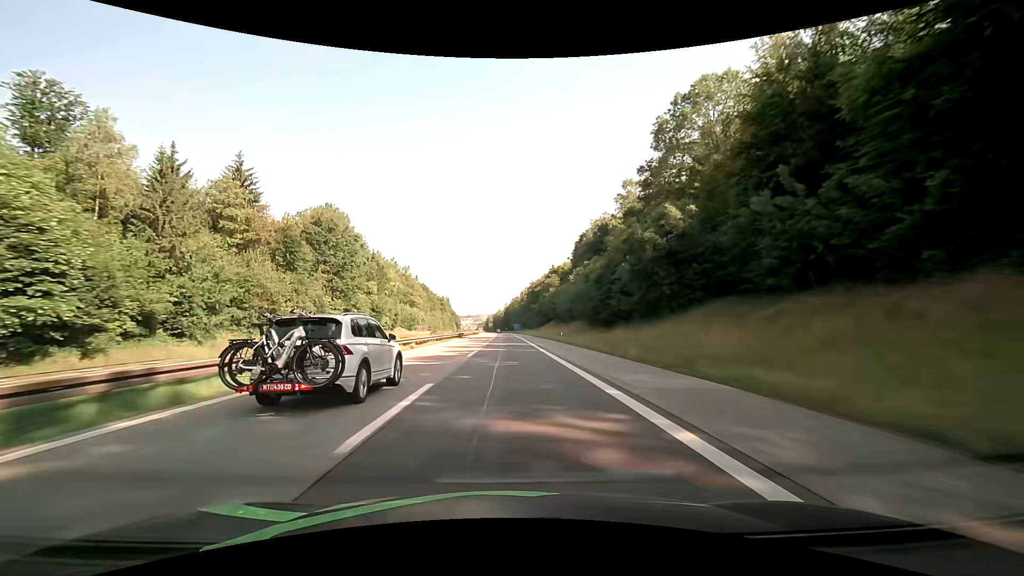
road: motorway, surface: asphalt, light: Day
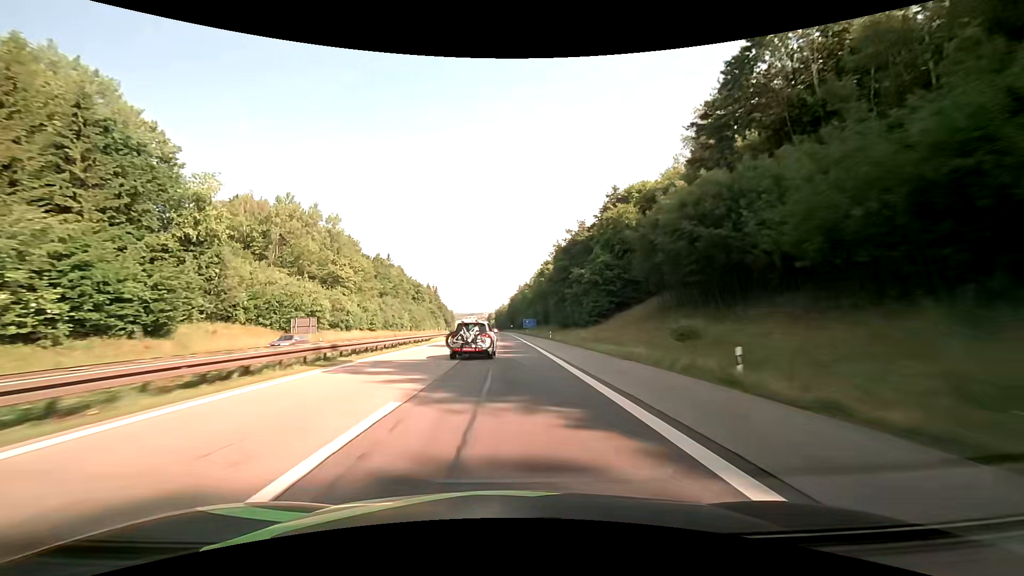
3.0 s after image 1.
(-0.8, +92.9) m; -1°
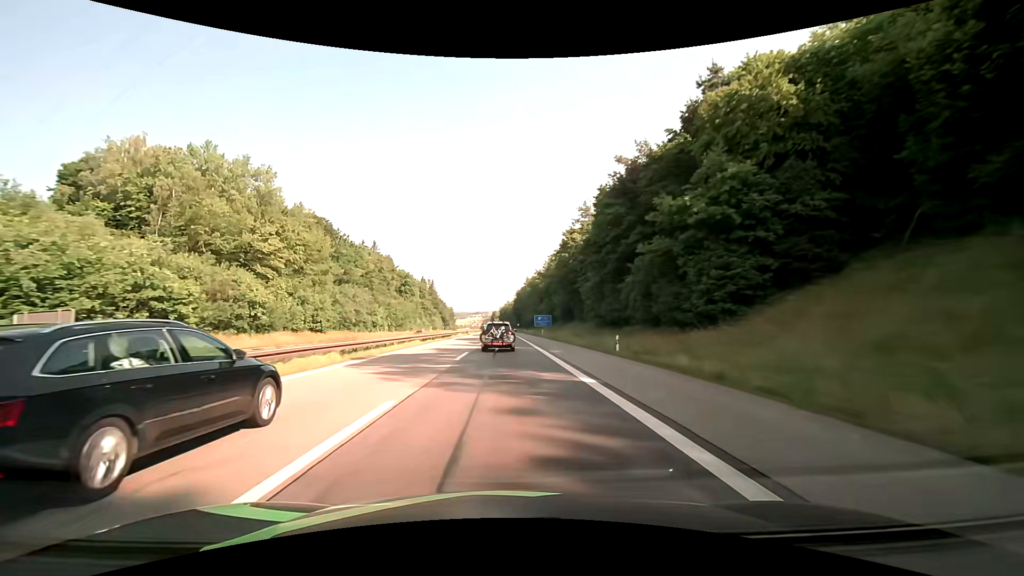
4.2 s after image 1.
(0.0, +35.9) m; 0°
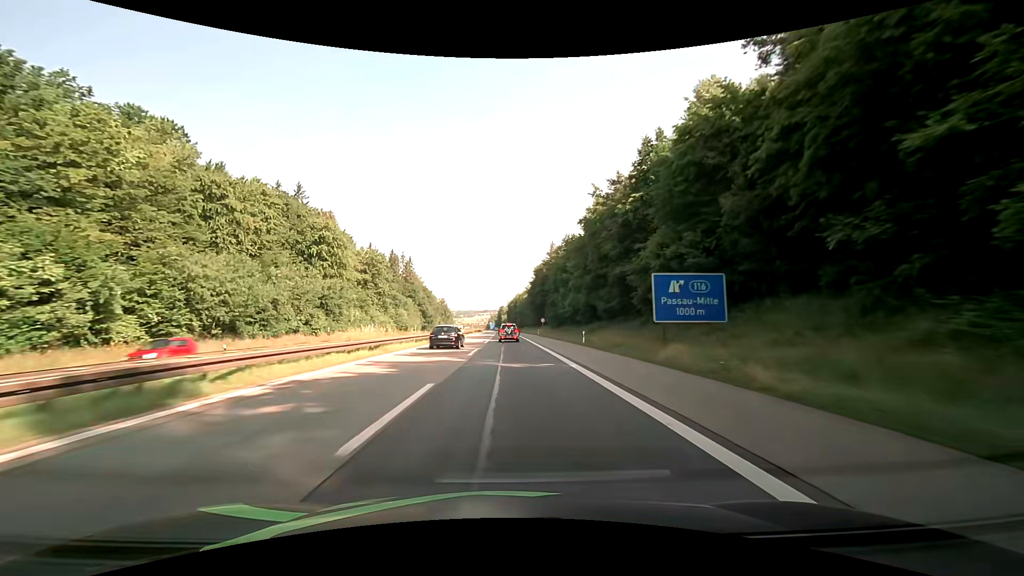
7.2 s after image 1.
(-1.2, +86.8) m; -1°
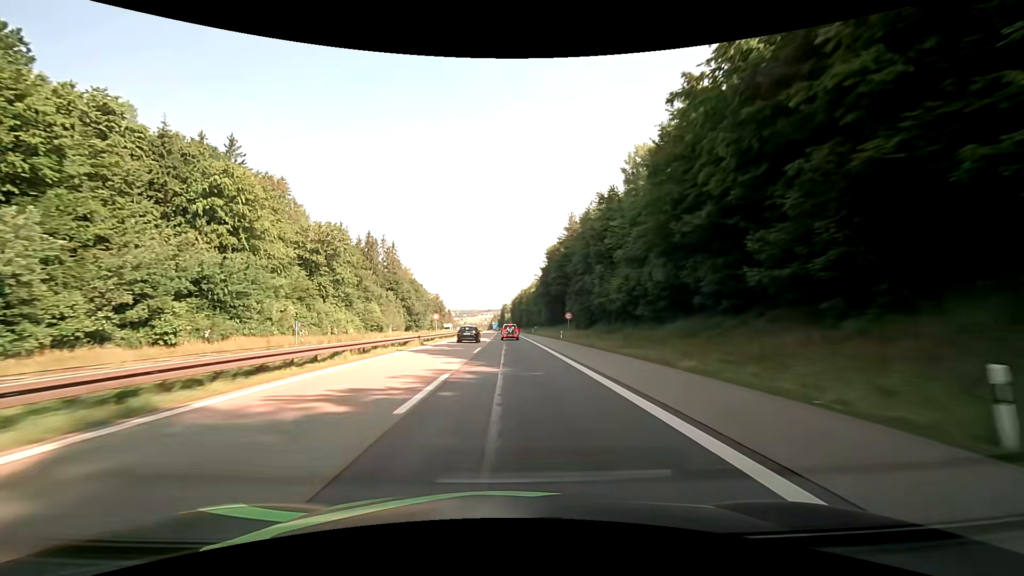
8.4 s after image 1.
(0.0, +33.6) m; 0°
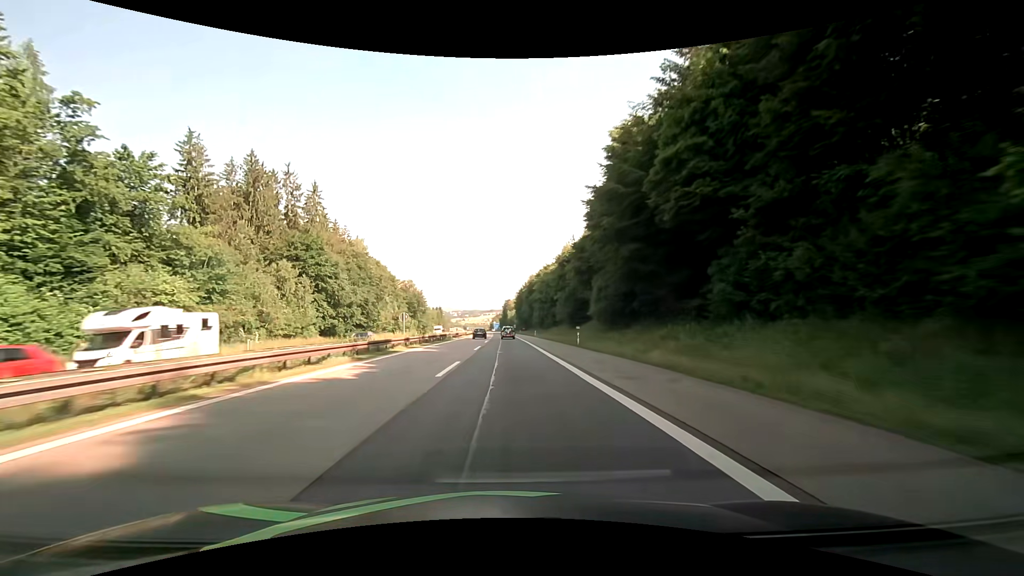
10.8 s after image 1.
(-0.2, +66.3) m; 0°
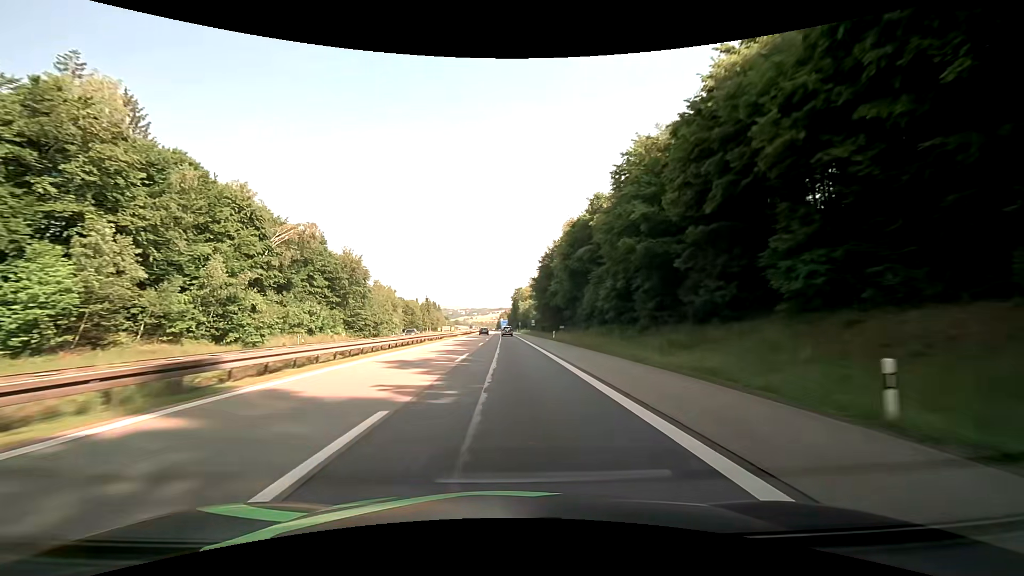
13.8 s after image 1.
(-0.8, +83.6) m; -1°
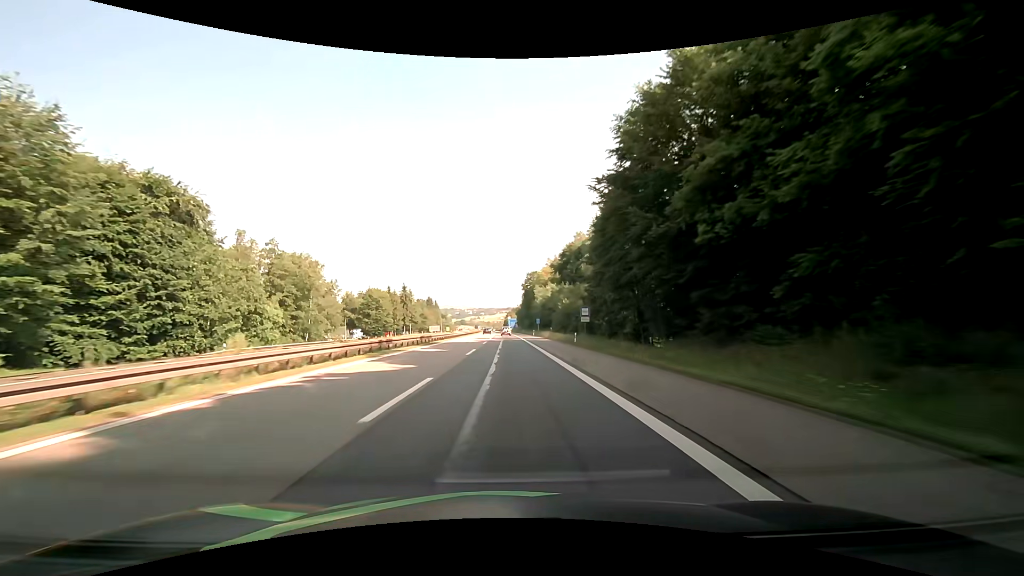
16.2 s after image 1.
(-0.3, +66.8) m; -1°
(0, +10) (0, +20) (0, +30) (0, +40) (0, +50) (0, +60) (0, +70) (-1, +80) (-1, +90) (-1, +100) m
